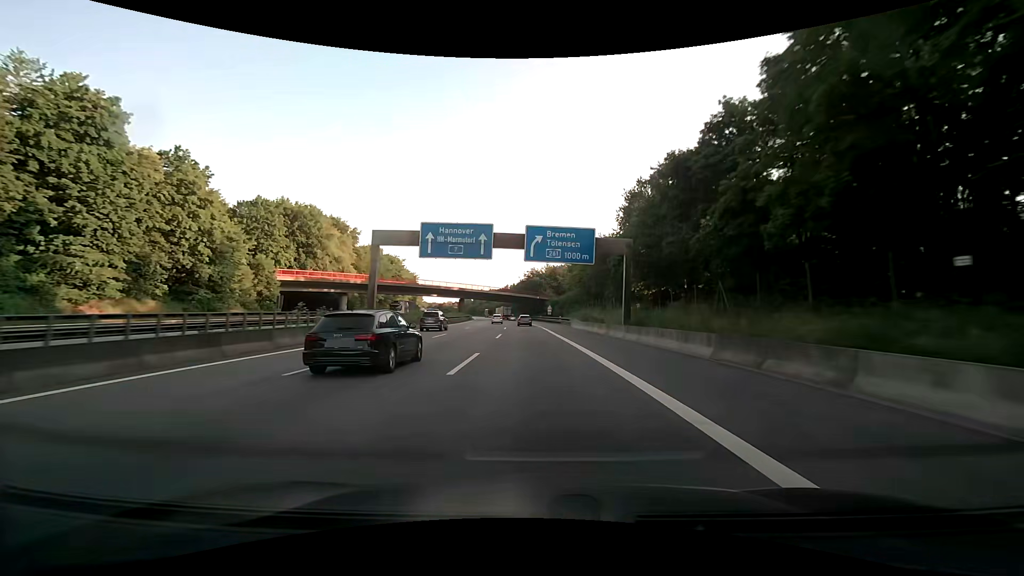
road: motorway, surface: asphalt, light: Day
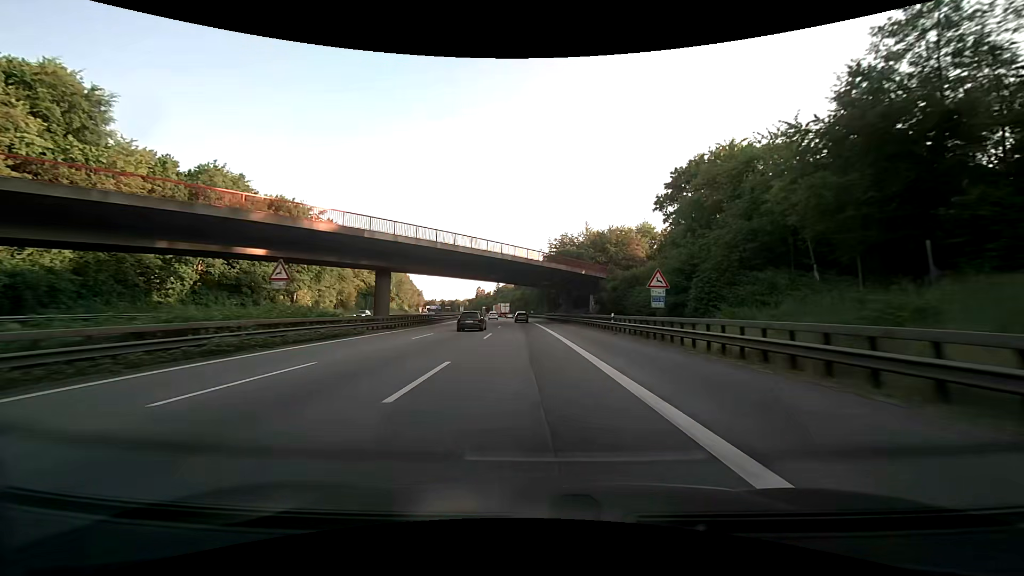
(-1.7, +76.1) m; -3°
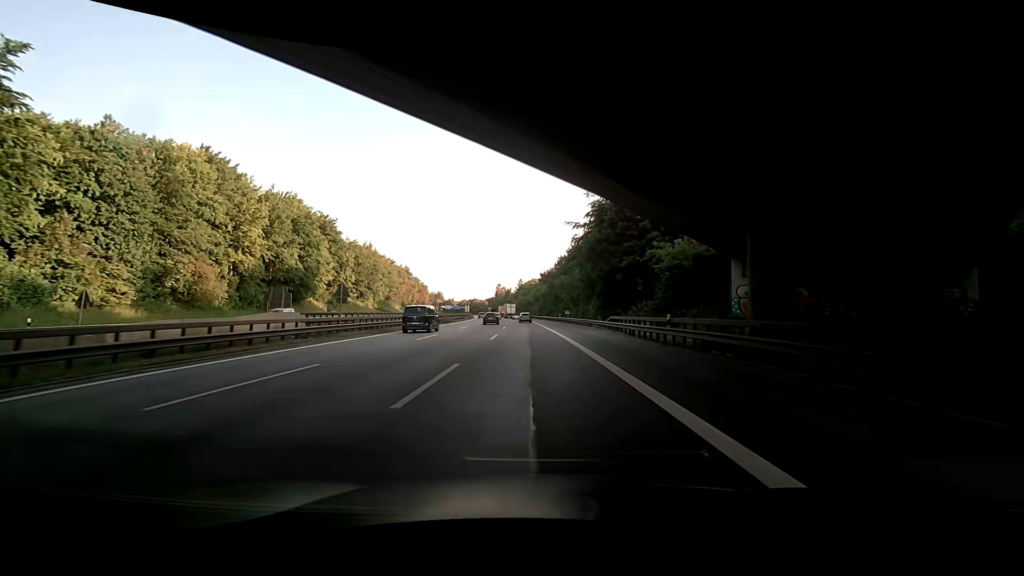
(-1.4, +55.3) m; -2°
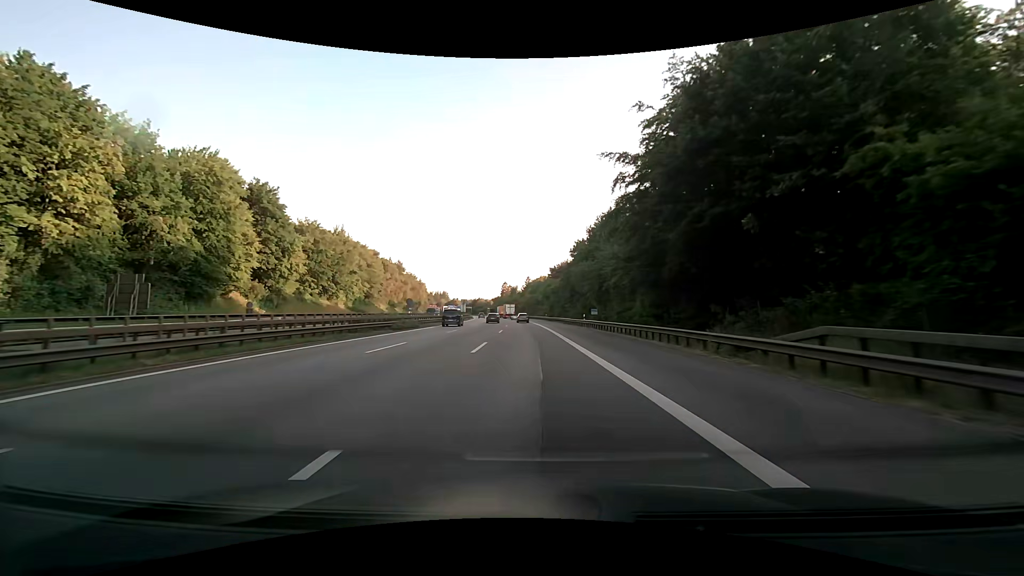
(-0.8, +26.1) m; -2°
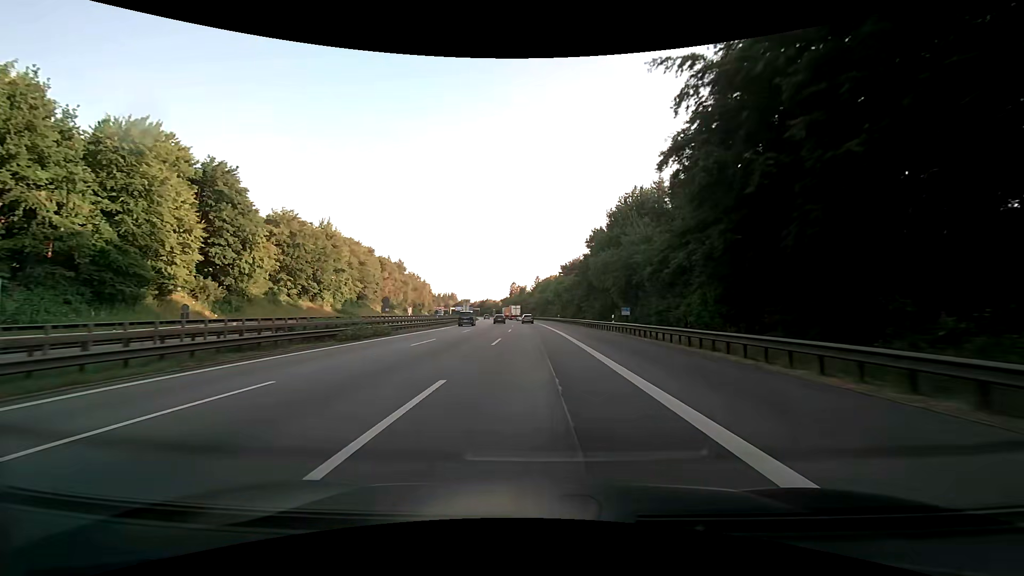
(0.0, +12.8) m; 0°
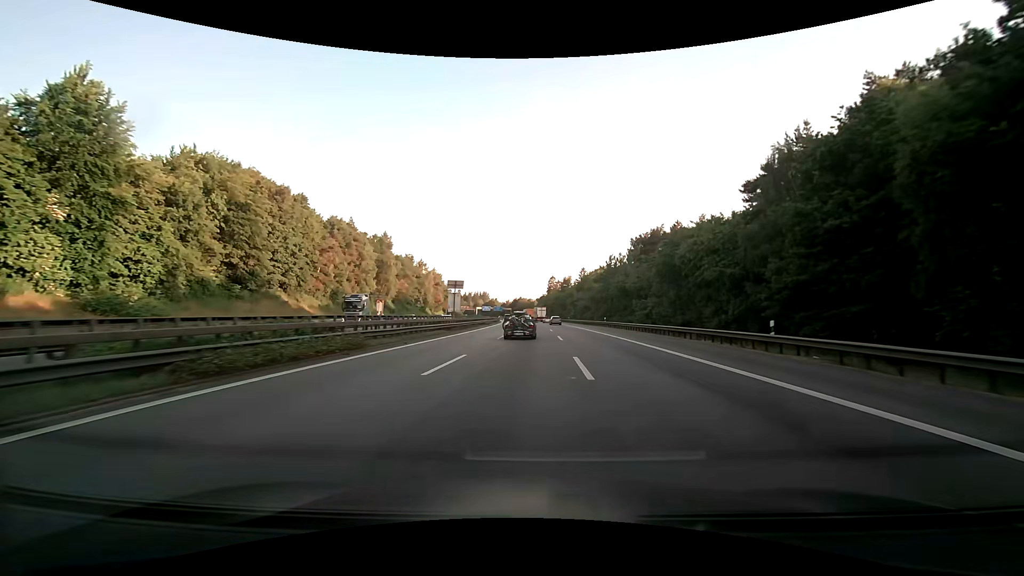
(-4.1, +65.8) m; -4°
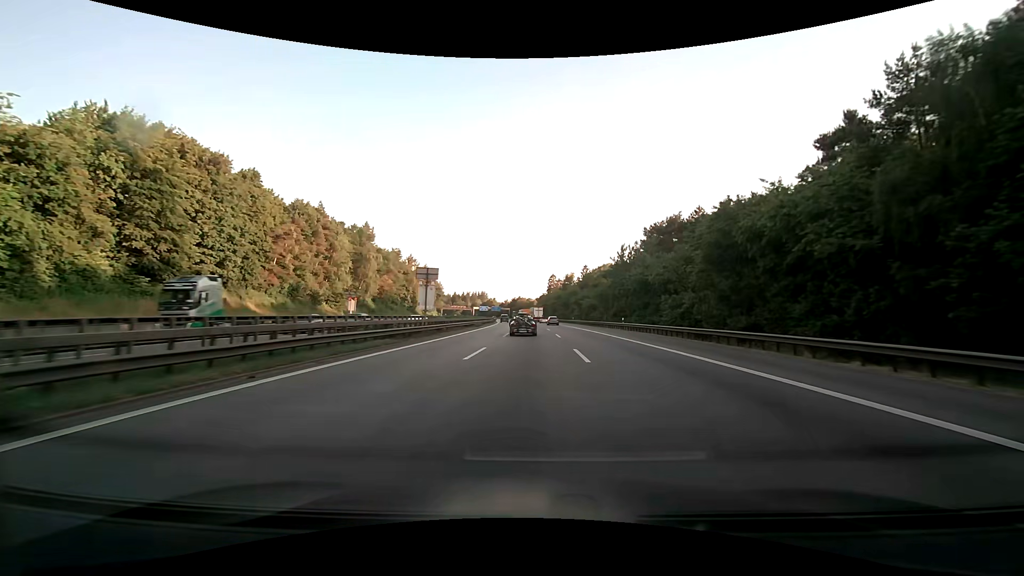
(-0.1, +14.1) m; 0°
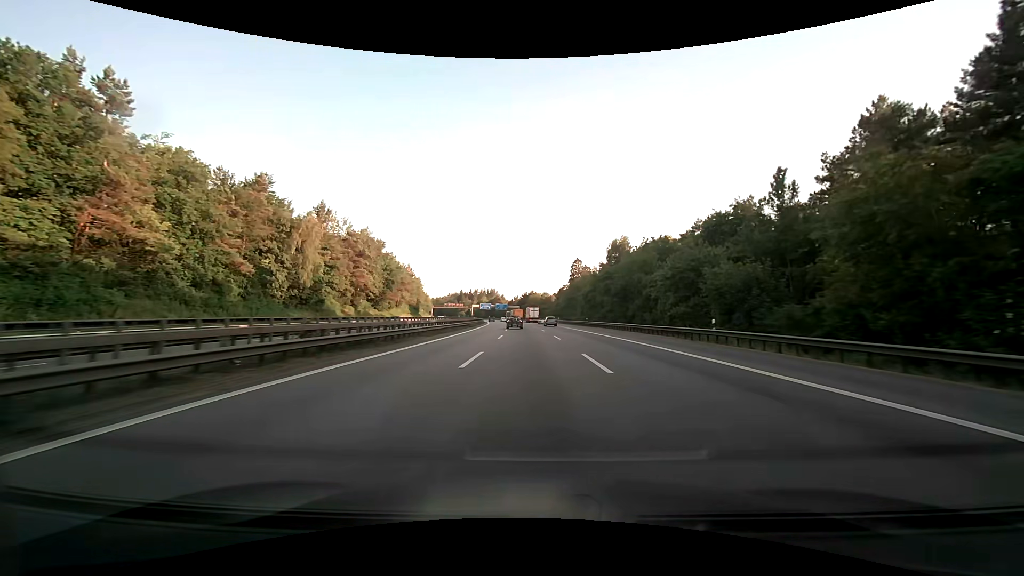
(-0.5, +75.2) m; -2°
(0, +10) (0, +20) (0, +30) (-1, +40) (-1, +50) (-1, +60) (-2, +70) (-2, +80) (-3, +90) (-4, +100) m
